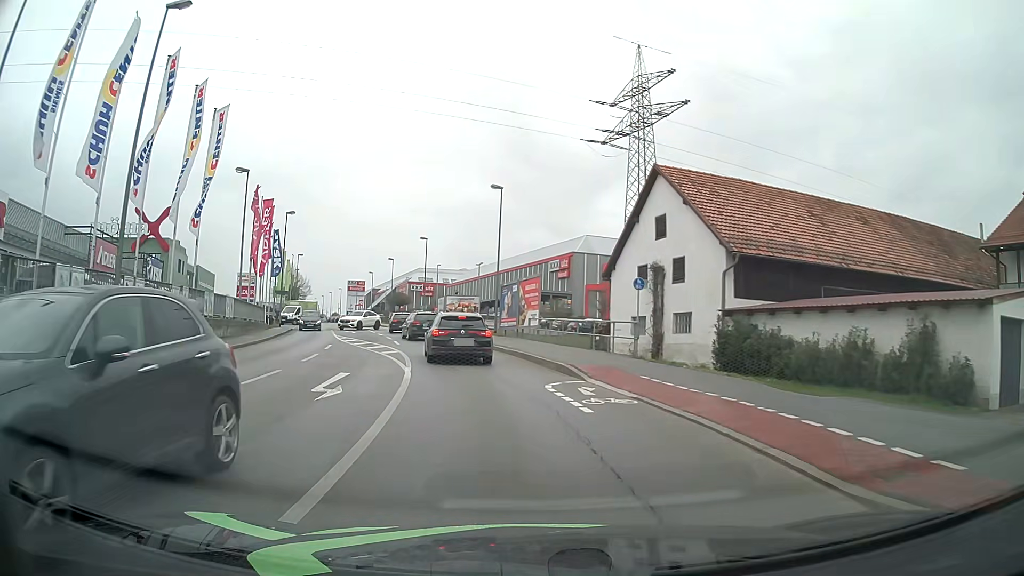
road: tertiary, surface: asphalt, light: Day
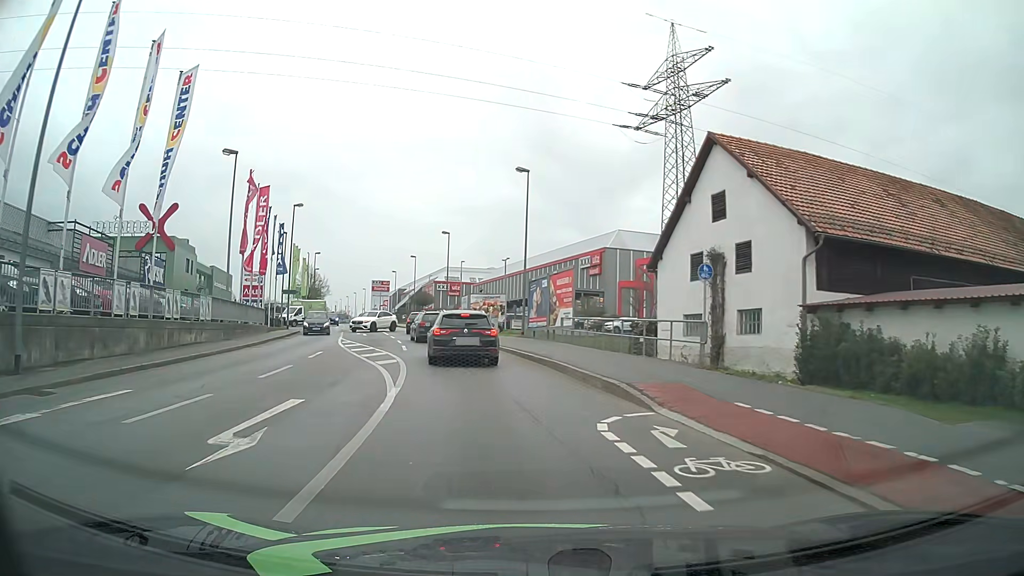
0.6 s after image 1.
(-0.1, +5.0) m; -3°
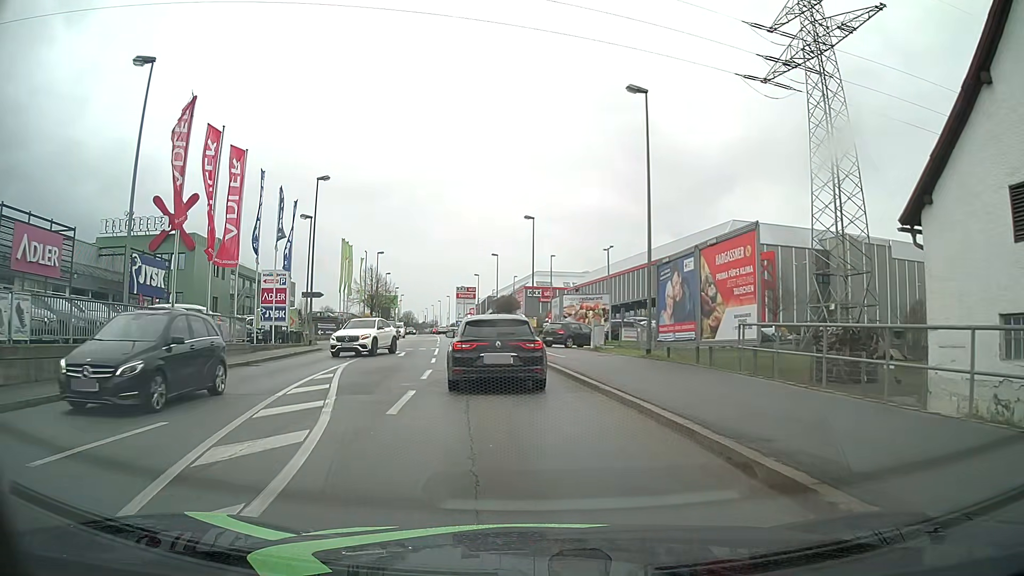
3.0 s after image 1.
(-0.9, +14.7) m; -8°
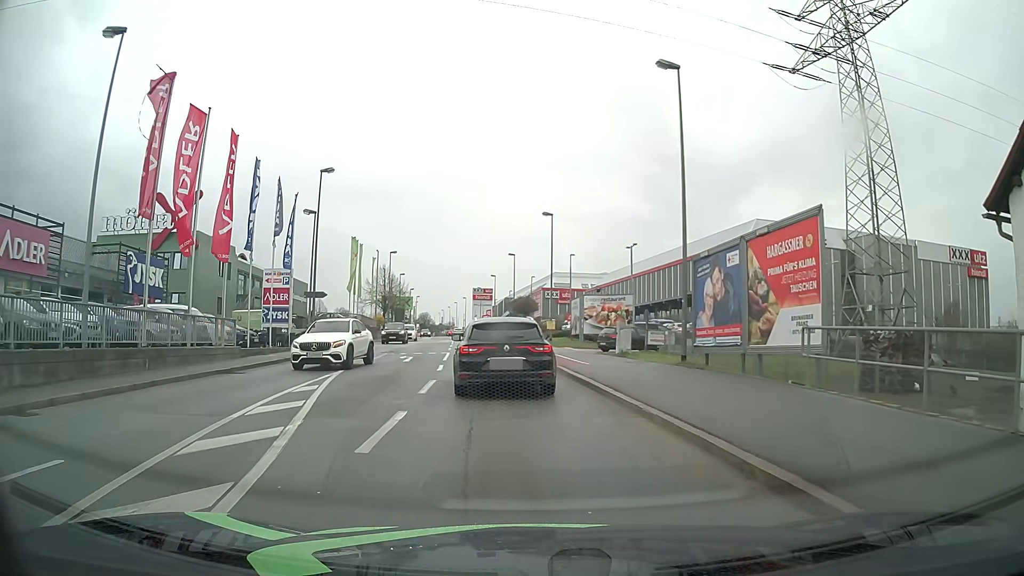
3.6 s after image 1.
(0.0, +2.7) m; -2°
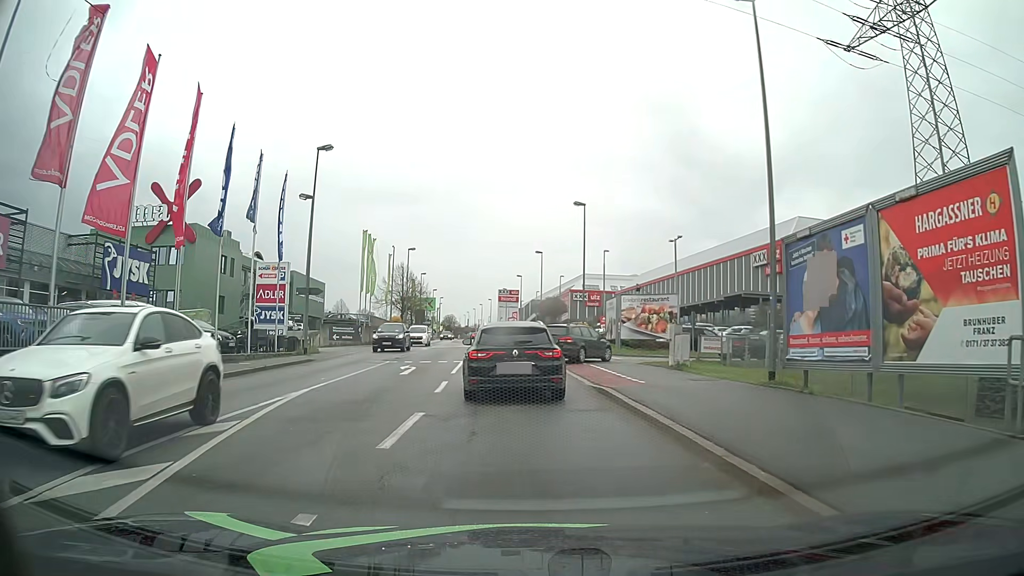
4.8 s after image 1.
(-0.1, +5.7) m; -3°
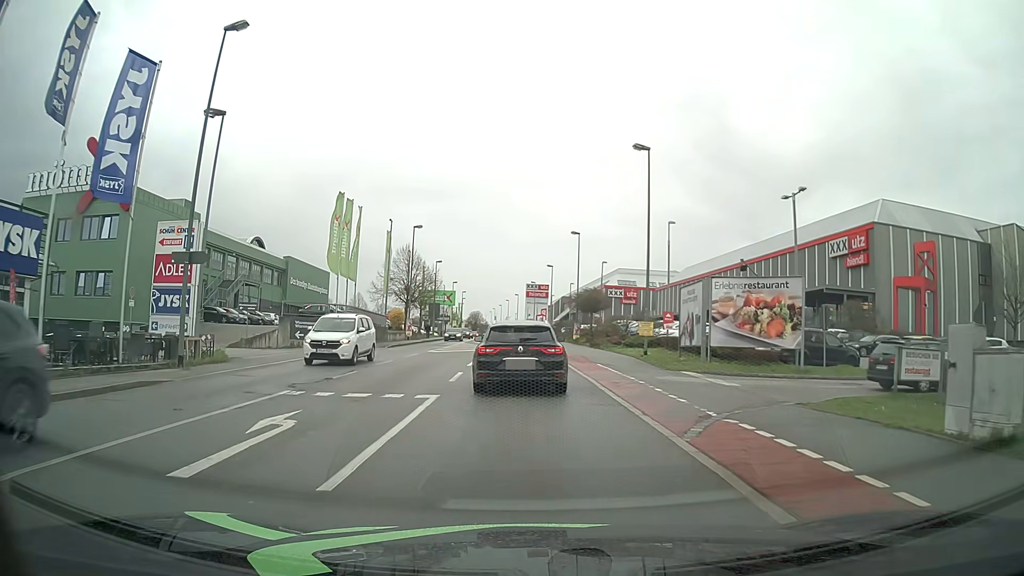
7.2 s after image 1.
(-0.2, +14.7) m; -1°
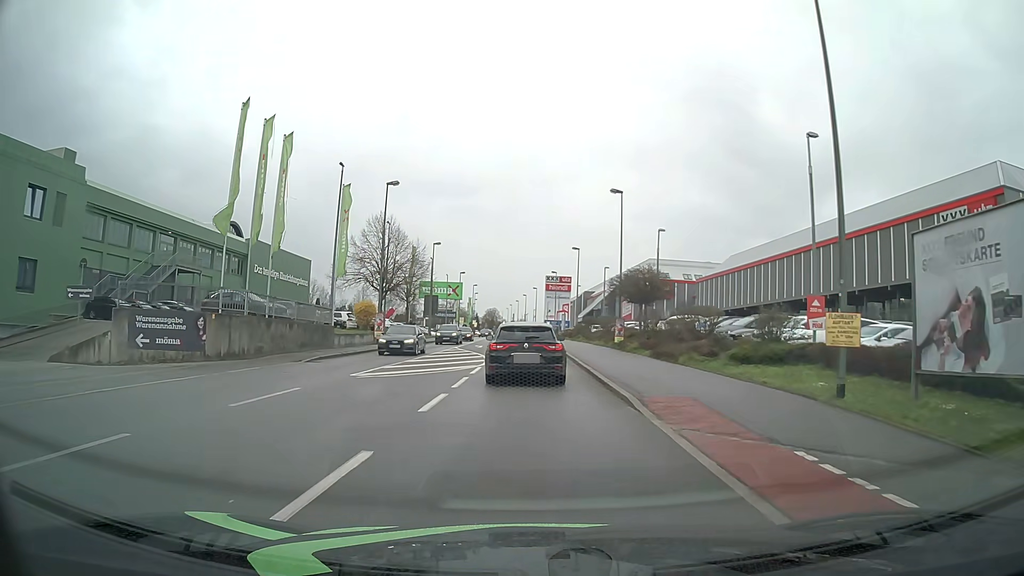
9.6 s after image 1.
(-0.3, +18.5) m; -2°
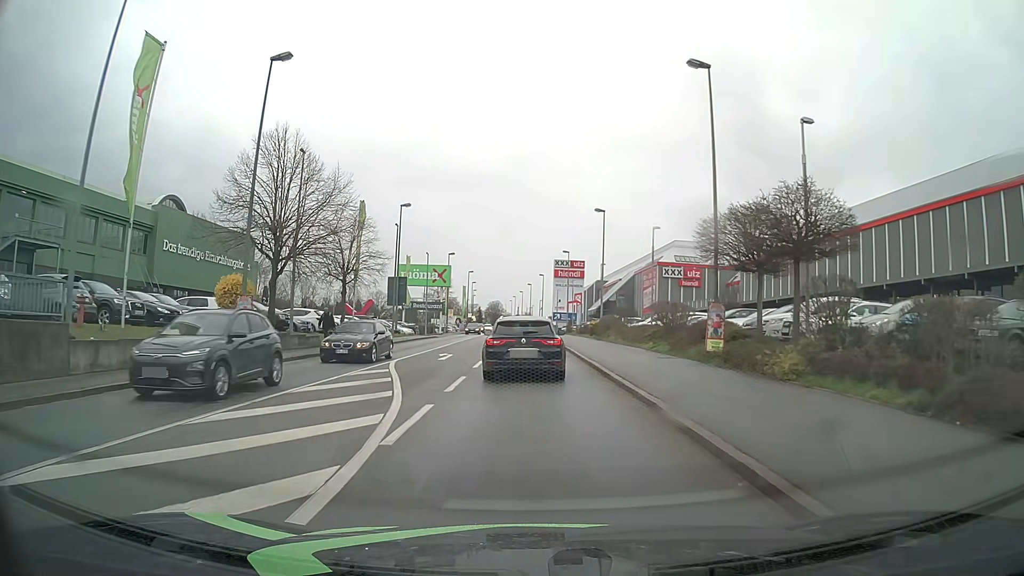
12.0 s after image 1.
(-0.2, +21.0) m; -1°
(0, +10) (0, +20) (0, +30) (0, +40) (0, +50) (-1, +60) (-1, +70) (-1, +80) (-2, +90) (-3, +100) m
